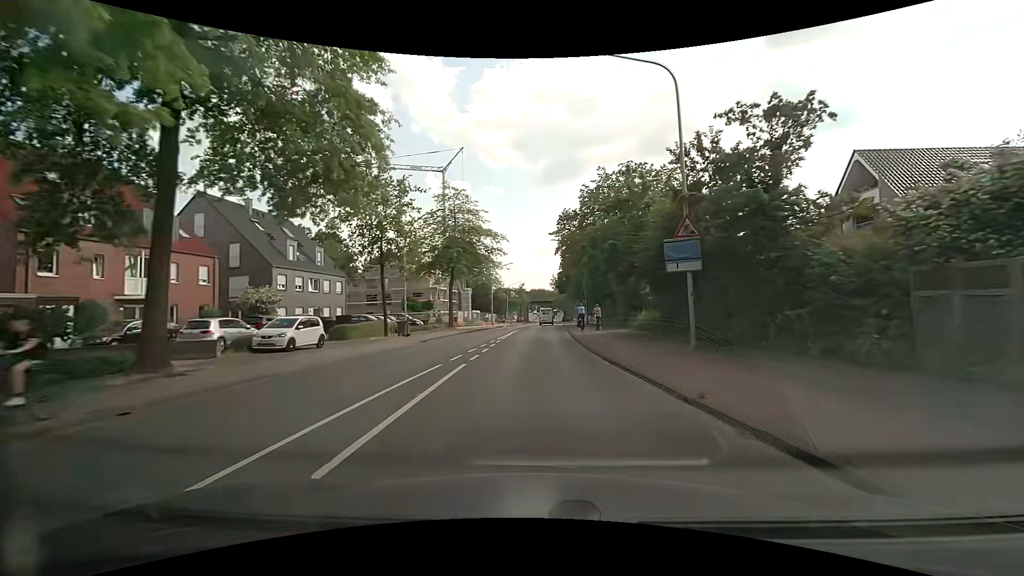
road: secondary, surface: asphalt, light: Day
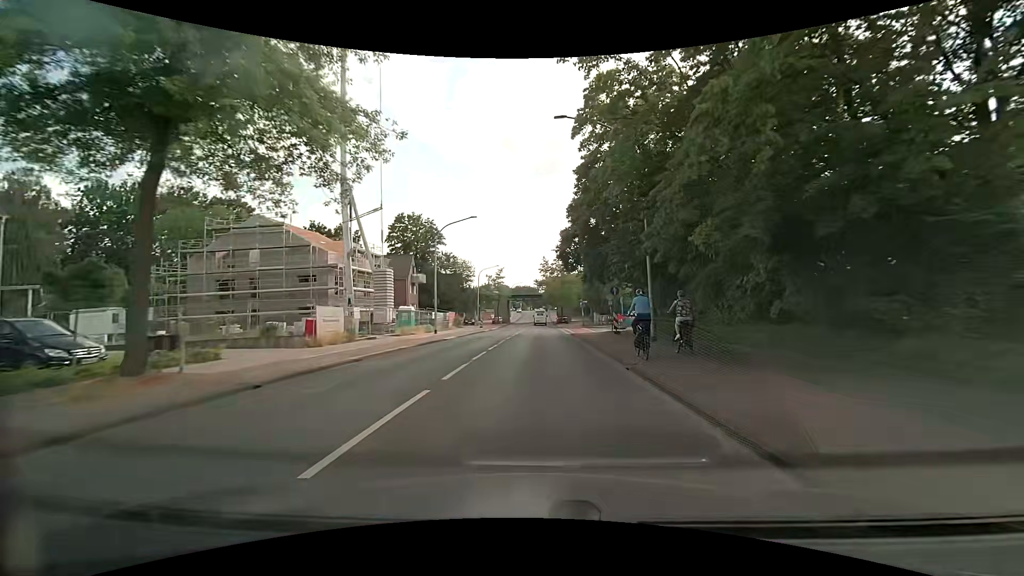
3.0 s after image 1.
(+0.4, +36.9) m; +2°
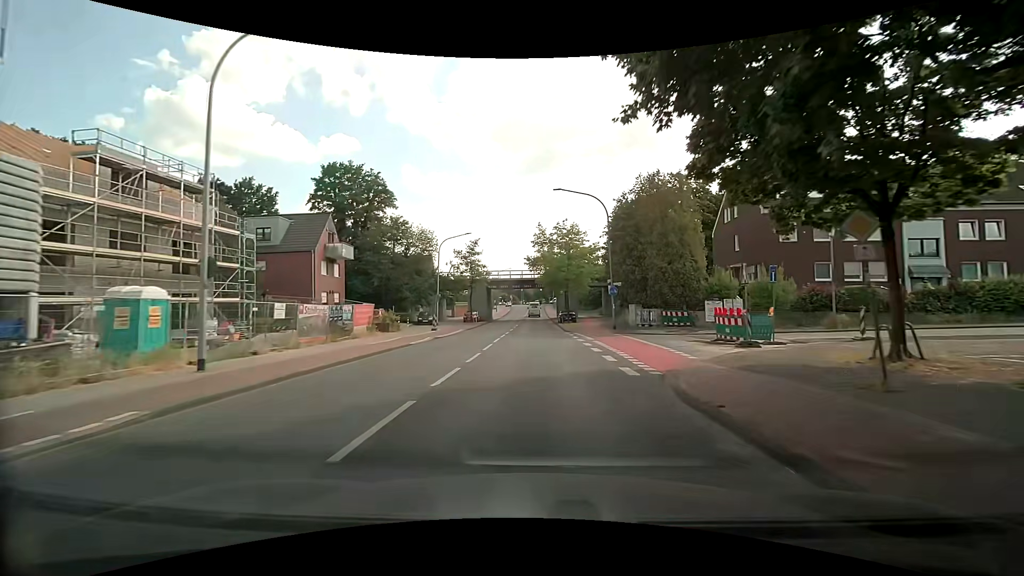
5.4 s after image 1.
(+0.3, +28.6) m; 0°
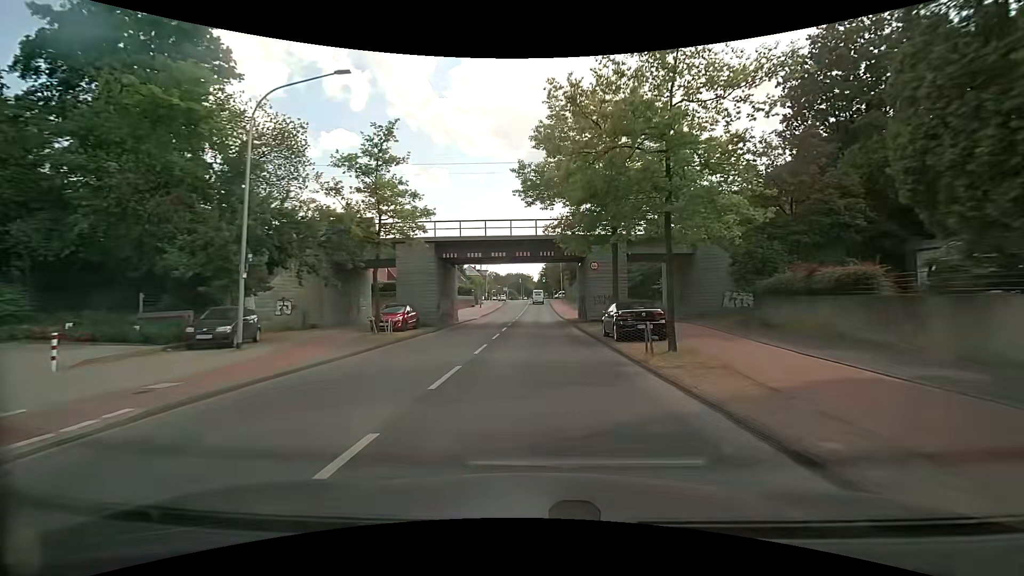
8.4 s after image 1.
(+0.4, +35.6) m; +1°
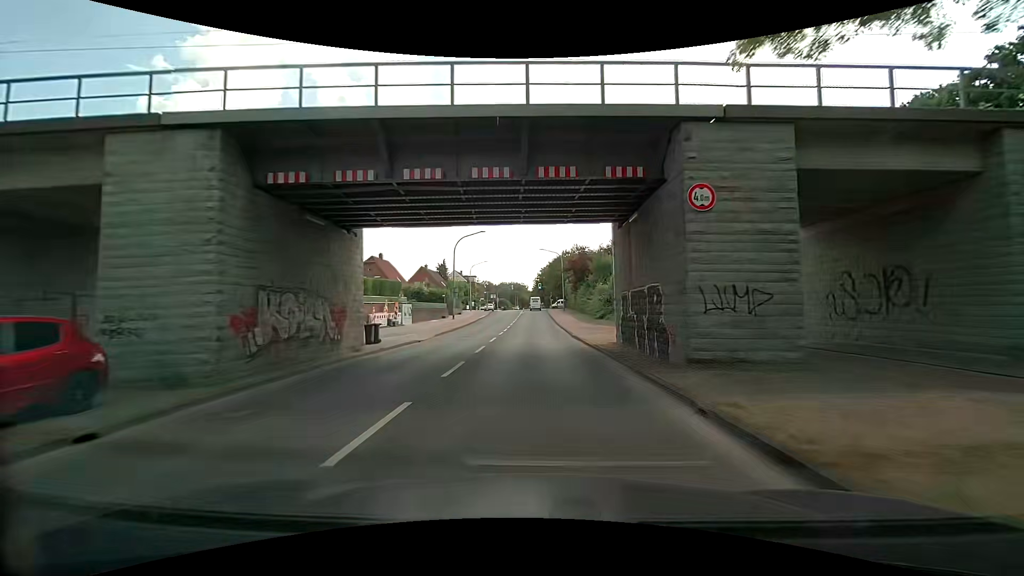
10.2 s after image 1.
(+0.1, +21.6) m; +1°
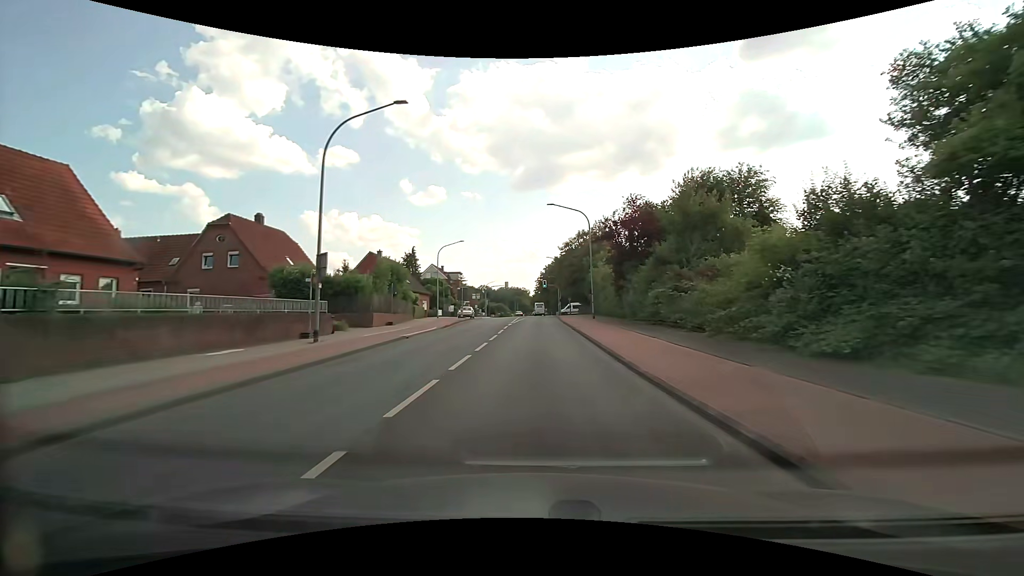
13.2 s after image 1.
(-0.6, +35.7) m; 0°
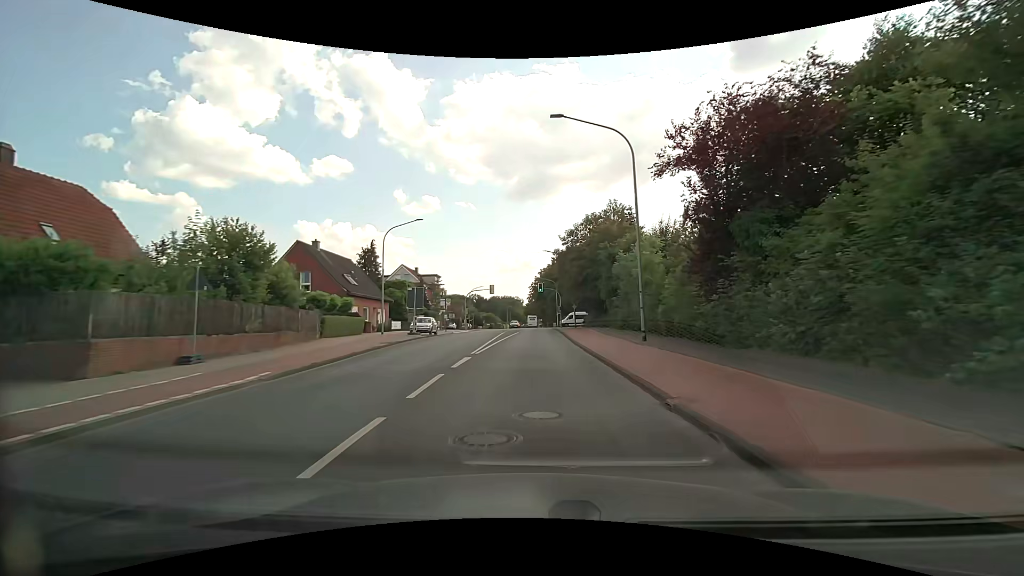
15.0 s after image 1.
(+0.1, +20.7) m; +1°
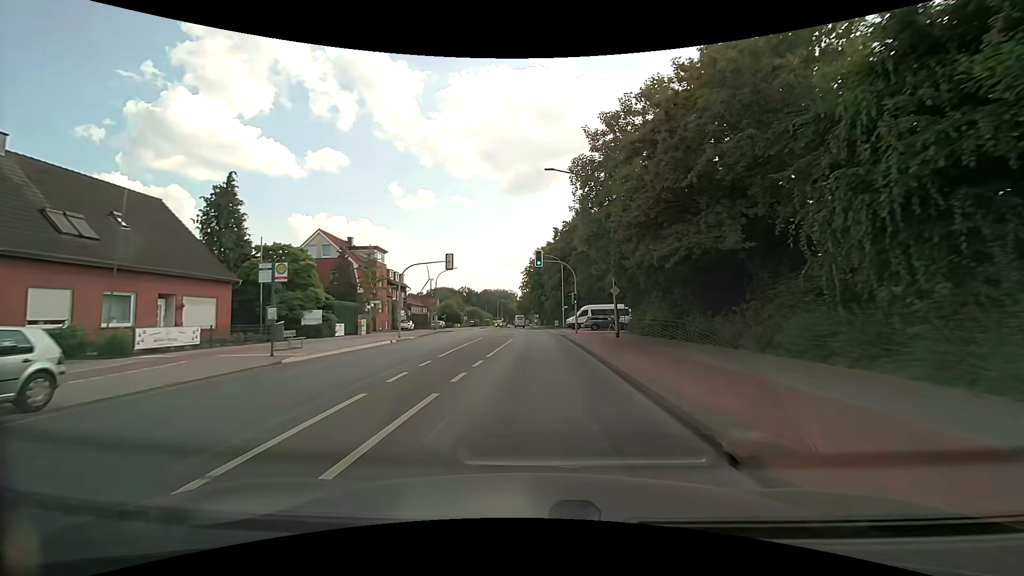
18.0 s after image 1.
(+0.3, +33.9) m; +1°
(0, +10) (0, +20) (0, +30) (0, +40) (-1, +50) (-1, +60) (-2, +70) (-2, +80) (-2, +90) (-3, +100) m
